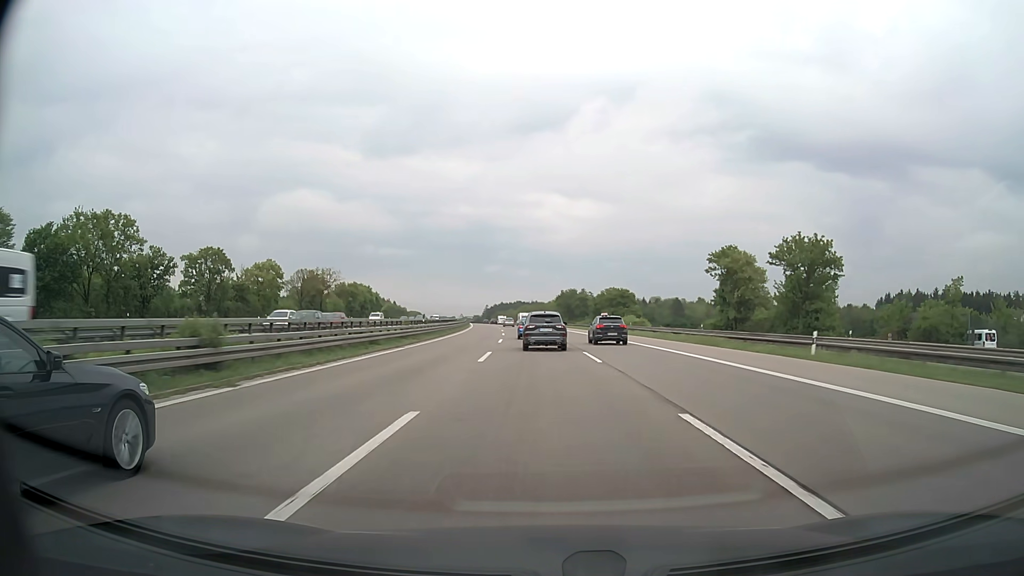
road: motorway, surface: asphalt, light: Day
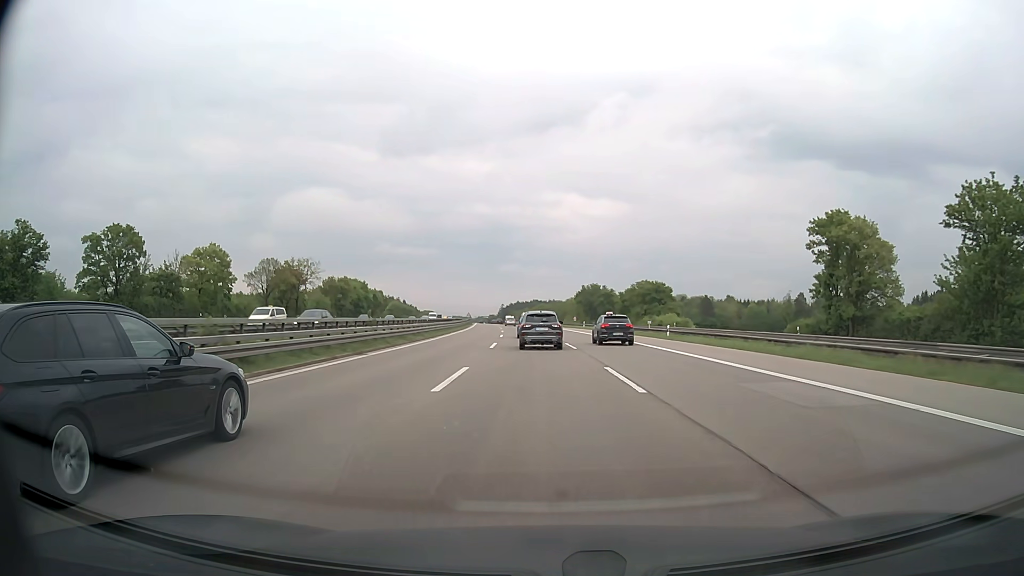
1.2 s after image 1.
(-0.3, +26.8) m; -1°
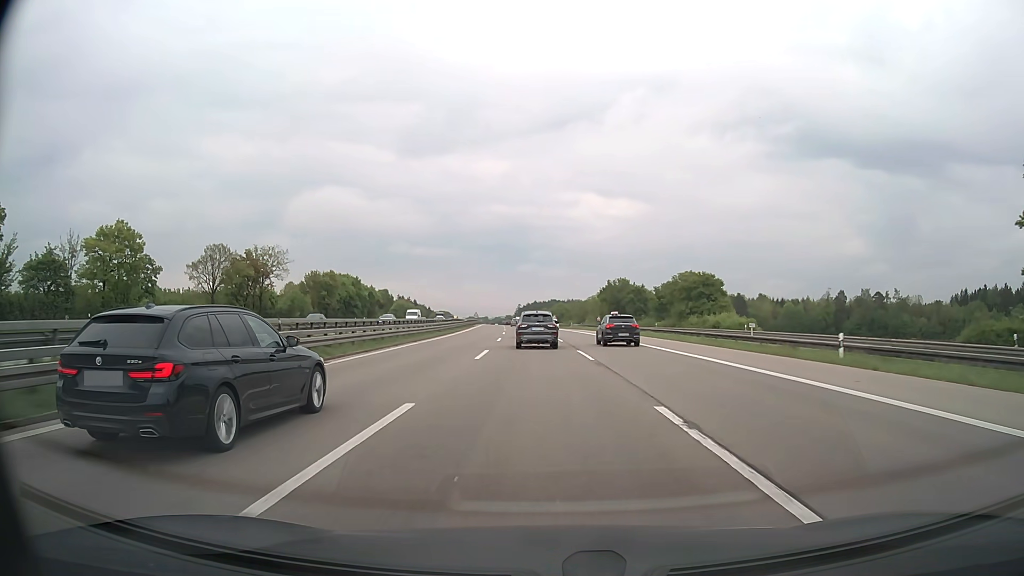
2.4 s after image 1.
(-0.3, +26.4) m; -2°
